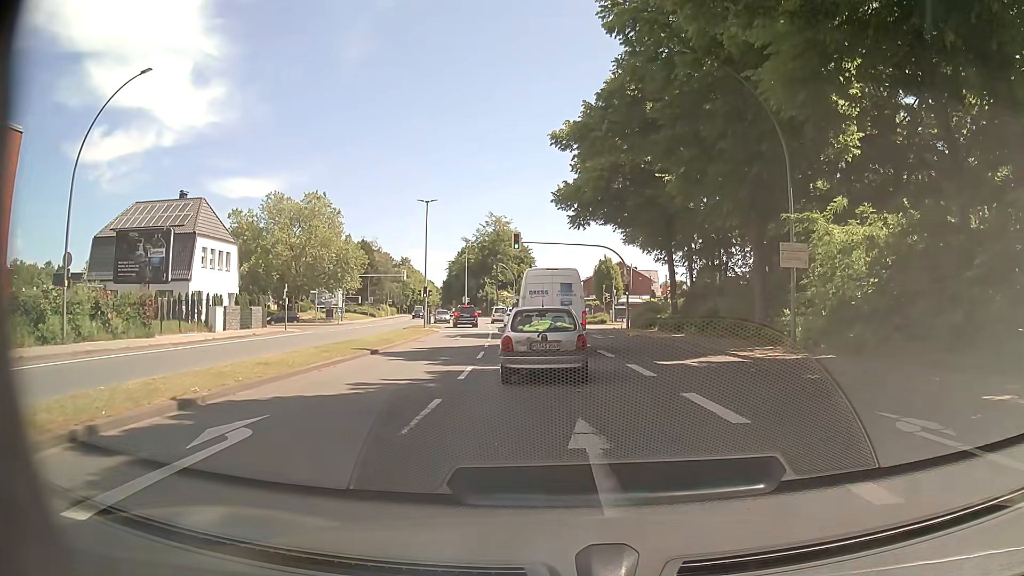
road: primary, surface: asphalt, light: Day
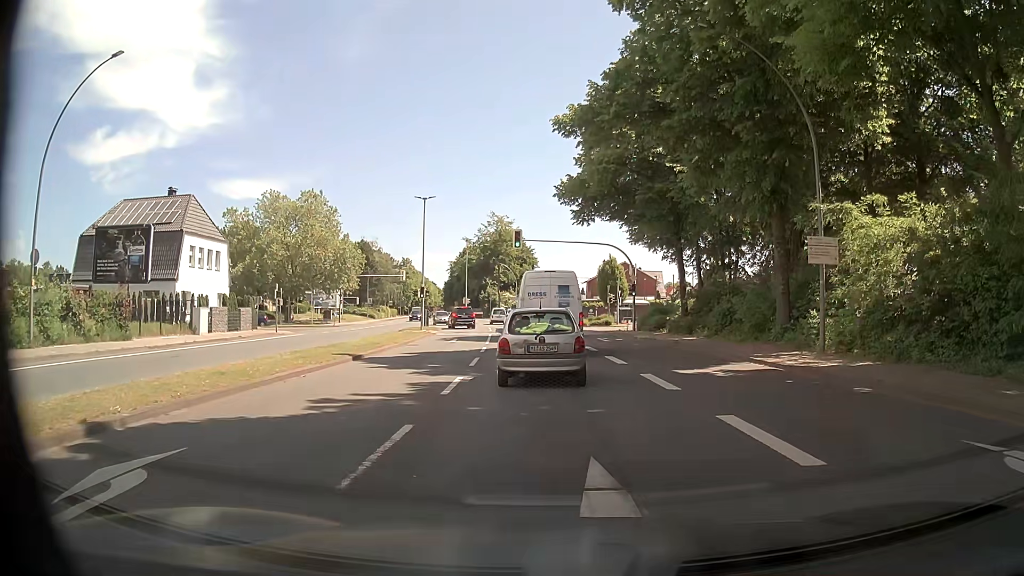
(0.0, +2.2) m; -2°
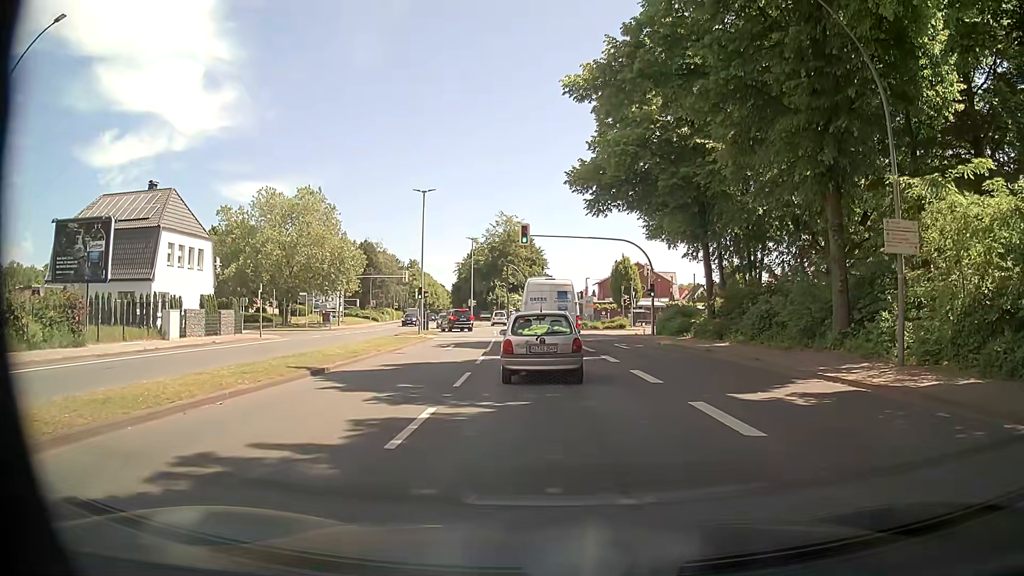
(0.0, +4.3) m; 0°
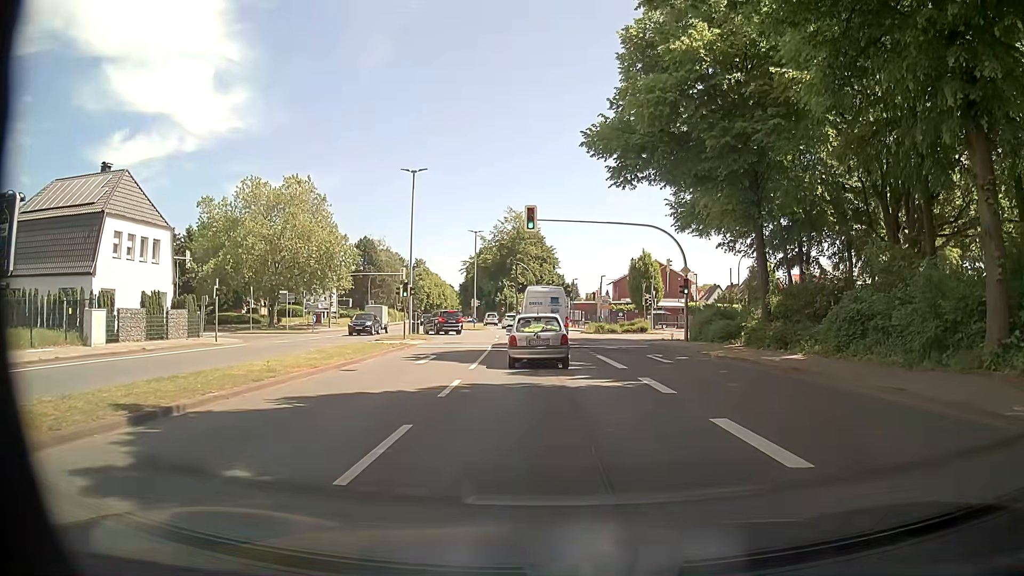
(-0.1, +7.7) m; -2°
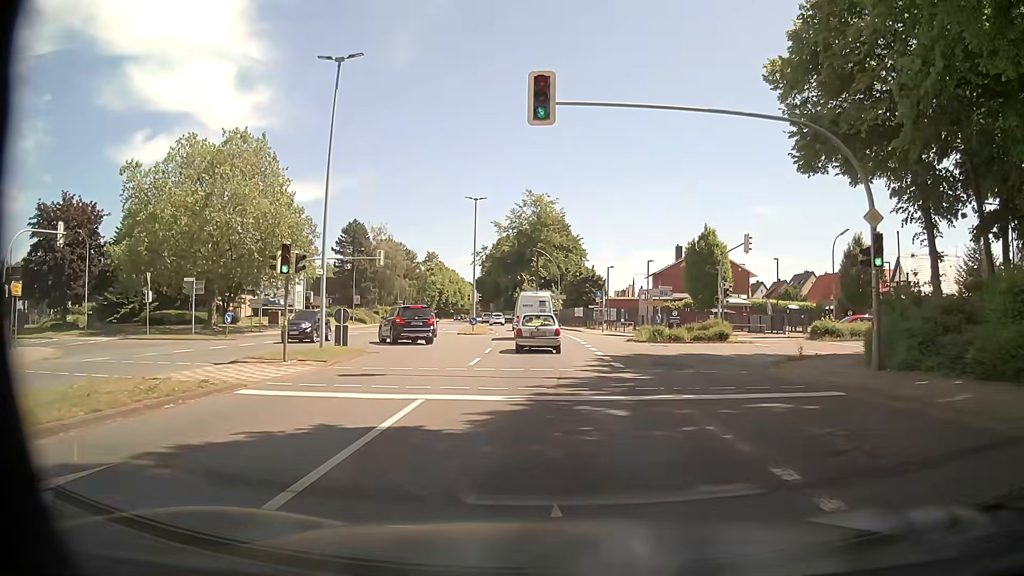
(-0.2, +19.9) m; -2°
(0, +10) (0, +20) (-1, +30) (-1, +40) (-2, +50) (-3, +60) (-4, +70) (-6, +80) (-7, +90) (-9, +99) m
